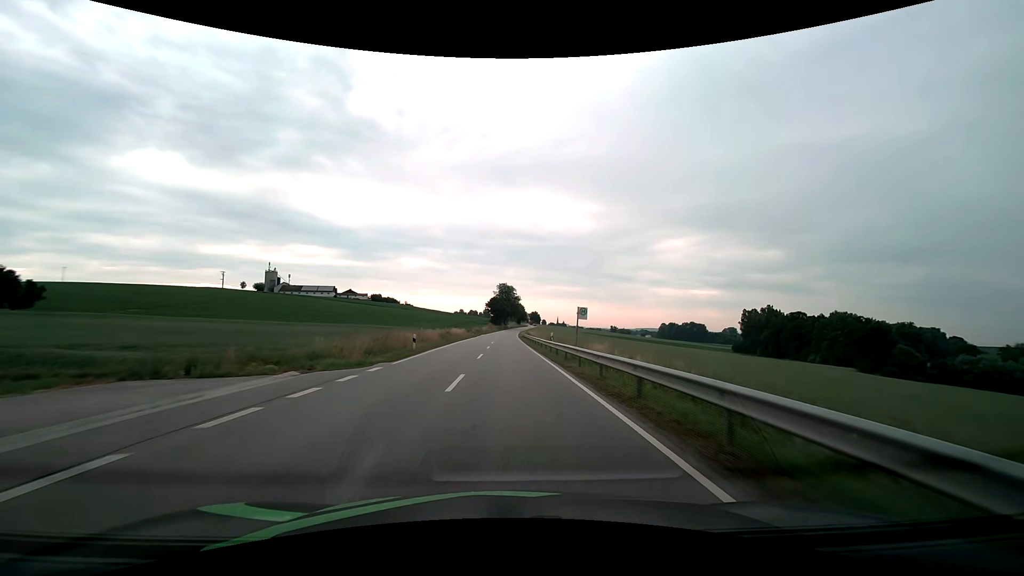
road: secondary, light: Day
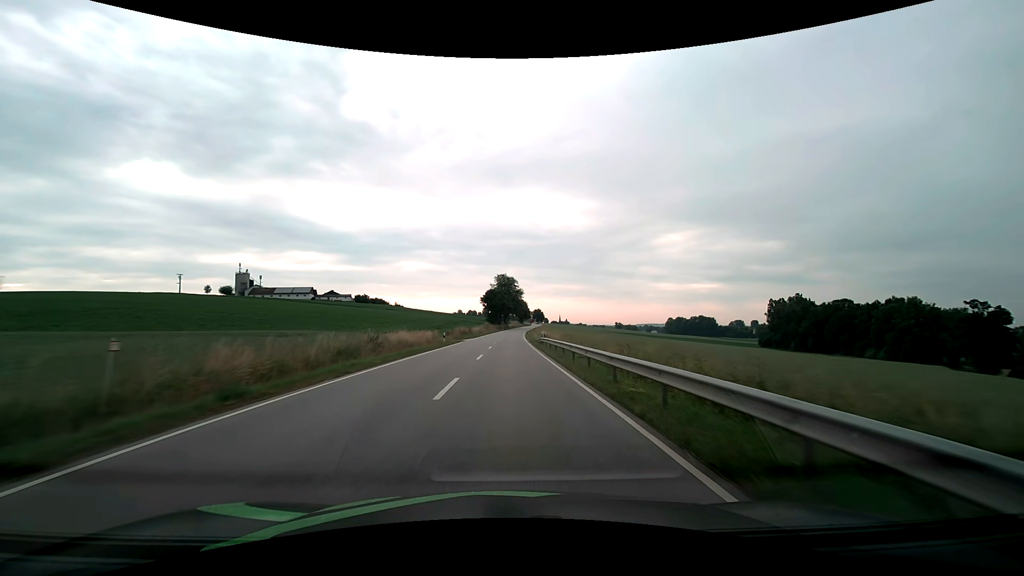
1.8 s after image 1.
(+0.1, +37.7) m; 0°
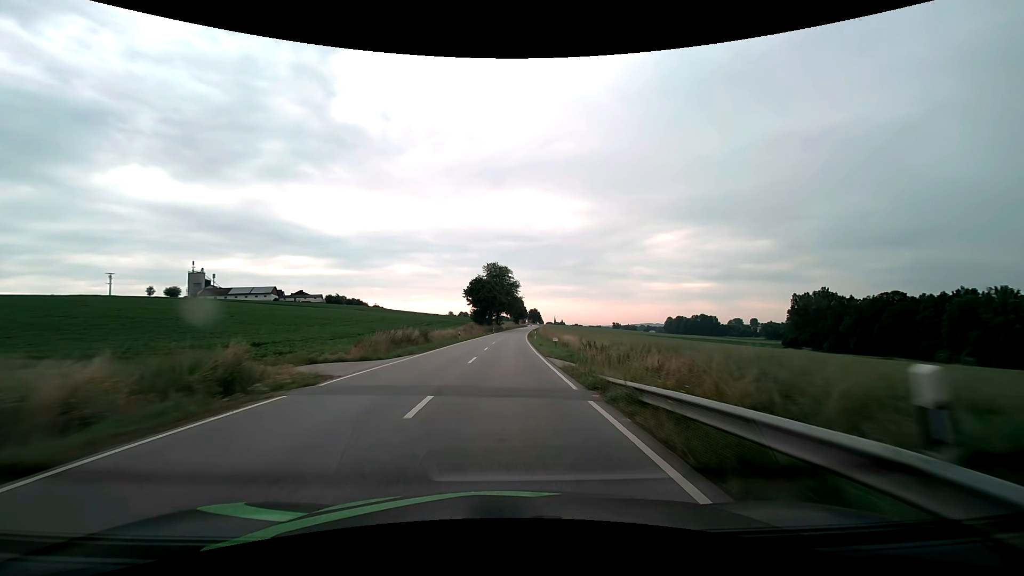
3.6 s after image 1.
(+0.2, +37.9) m; +1°
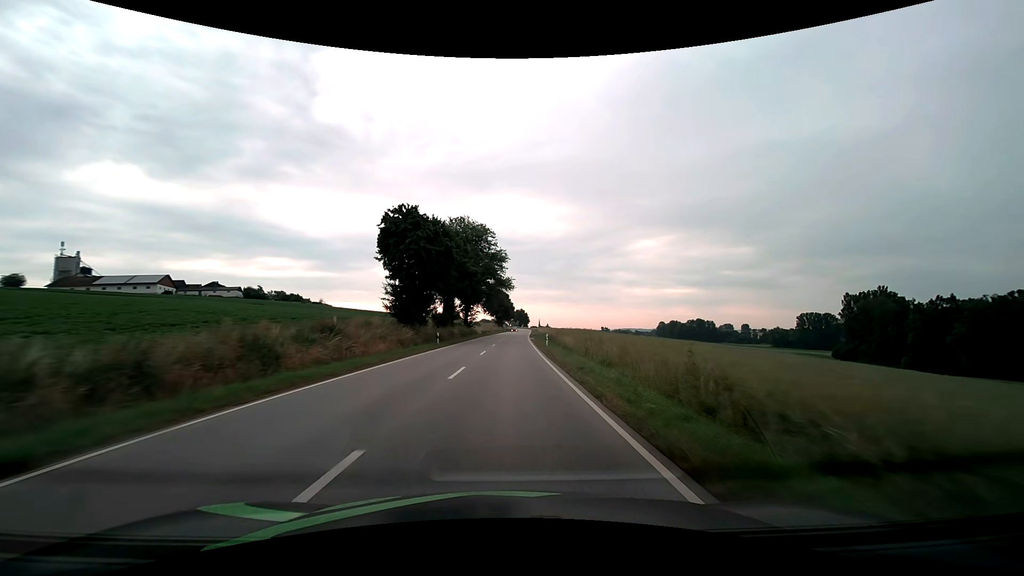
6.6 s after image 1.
(+0.8, +66.5) m; +2°
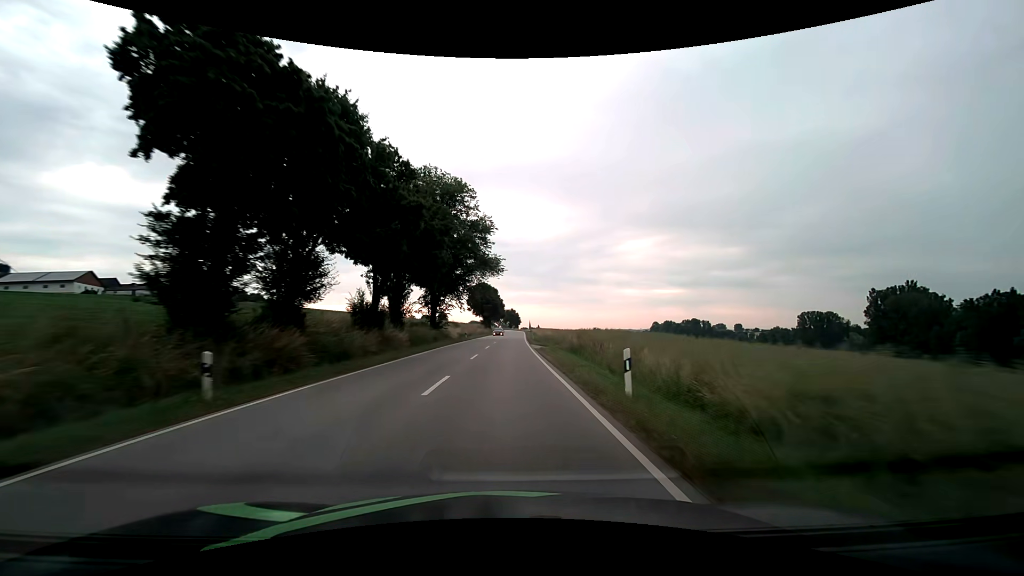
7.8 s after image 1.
(+0.3, +27.5) m; +1°
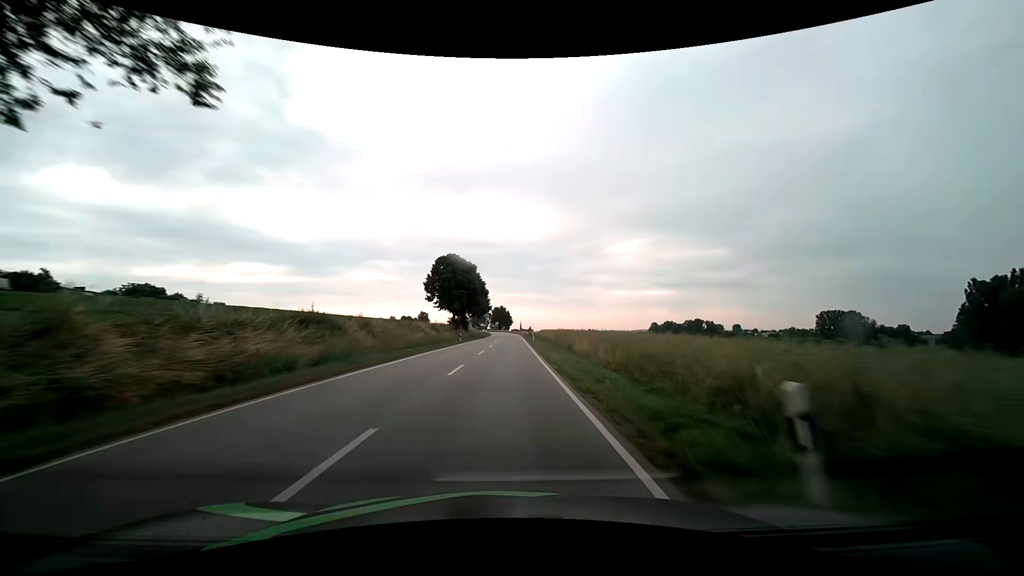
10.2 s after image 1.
(+0.8, +55.6) m; +1°
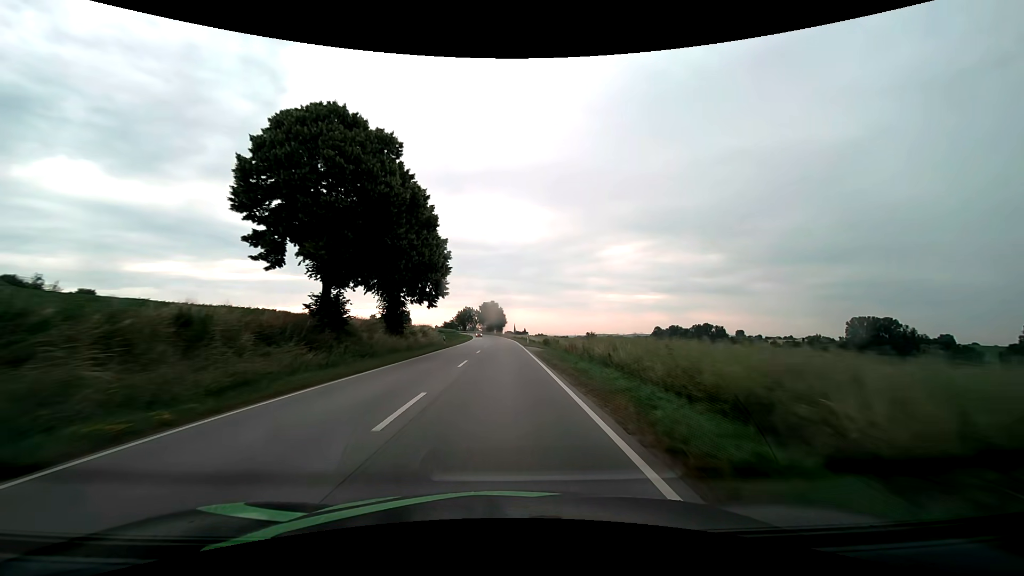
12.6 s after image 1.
(+0.6, +56.1) m; +1°
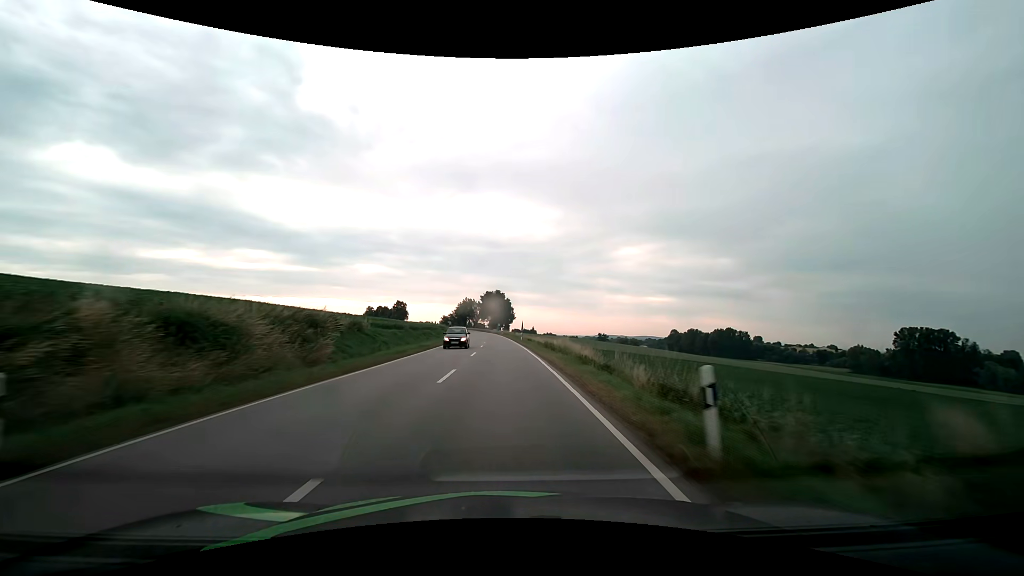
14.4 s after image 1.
(-0.2, +42.3) m; -1°
(0, +10) (0, +20) (0, +30) (-1, +40) (-1, +50) (-1, +60) (-2, +70) (-2, +80) (-3, +90) (-4, +100) m
